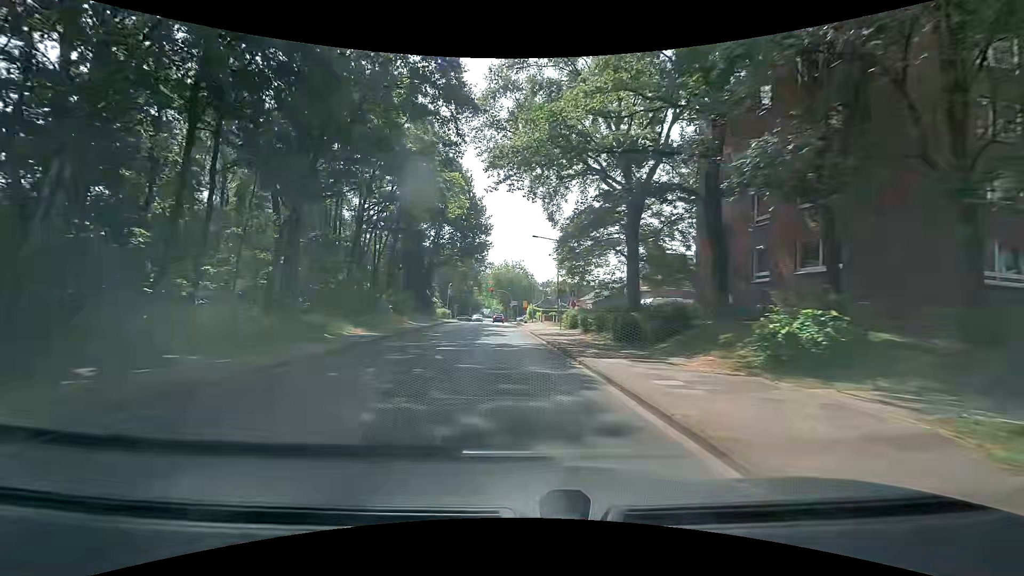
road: tertiary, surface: asphalt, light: Day
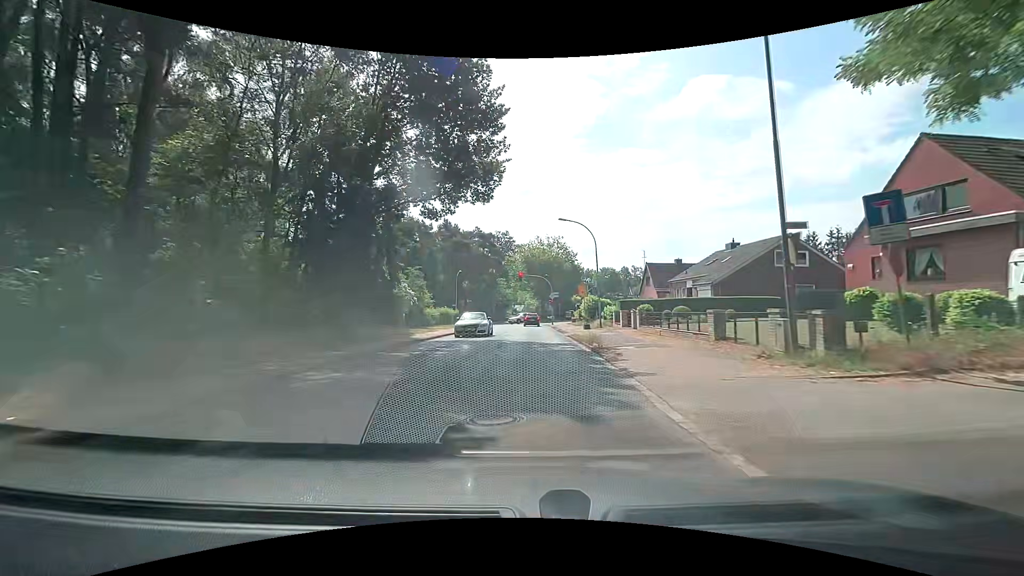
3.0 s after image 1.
(-1.2, +34.0) m; -3°
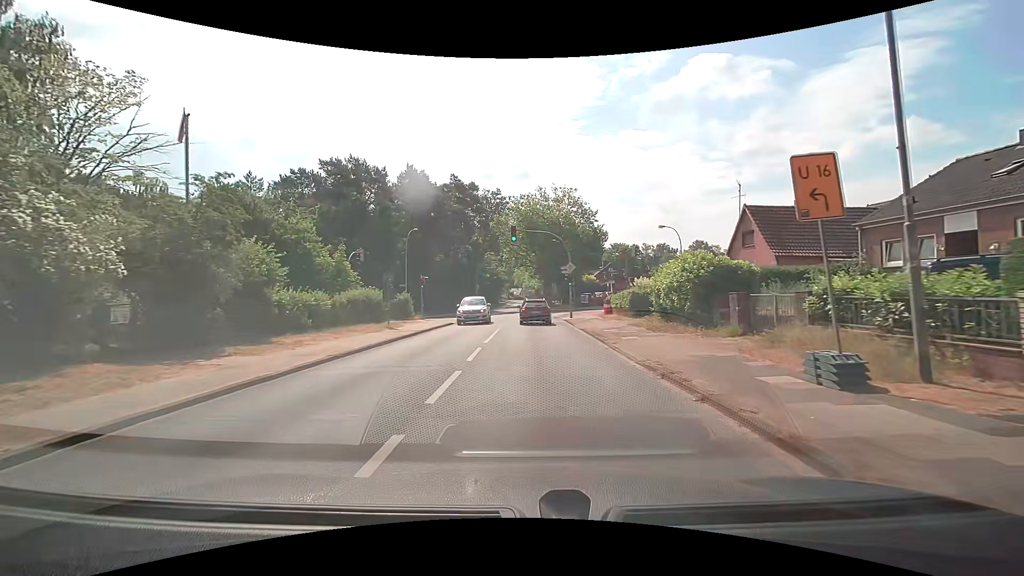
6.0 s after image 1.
(+0.1, +27.5) m; 0°
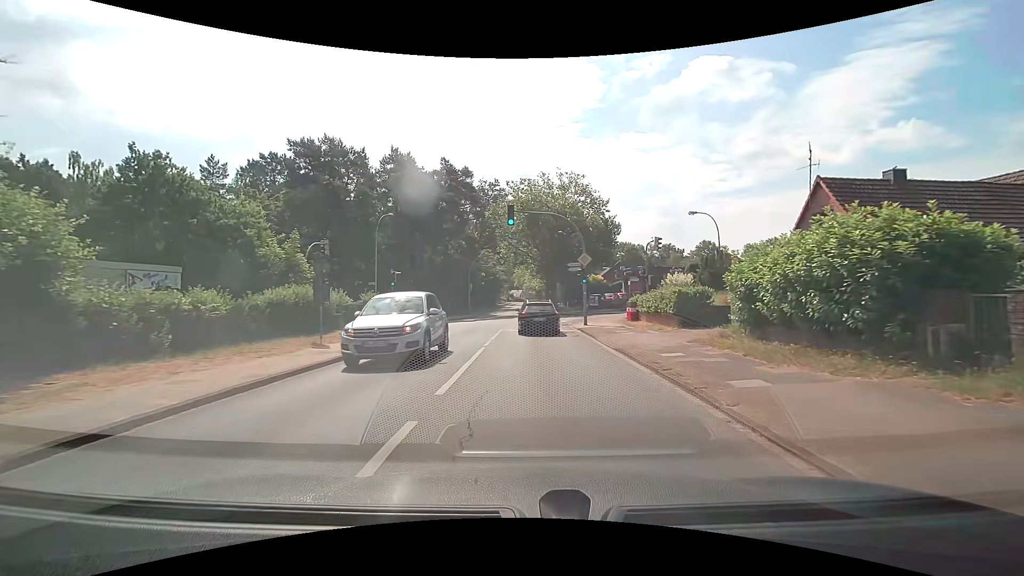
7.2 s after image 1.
(0.0, +8.2) m; 0°
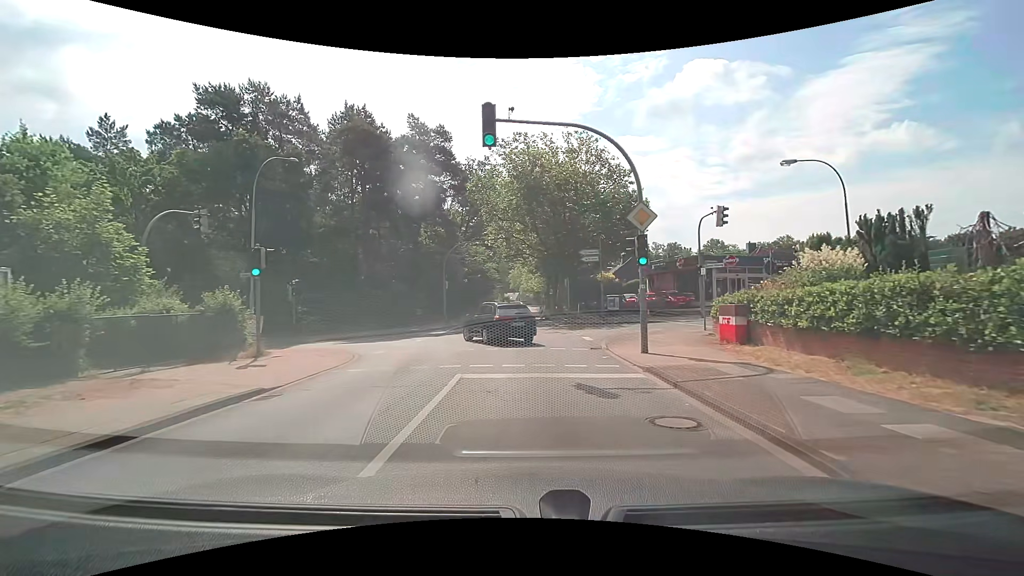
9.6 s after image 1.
(+0.1, +14.2) m; 0°
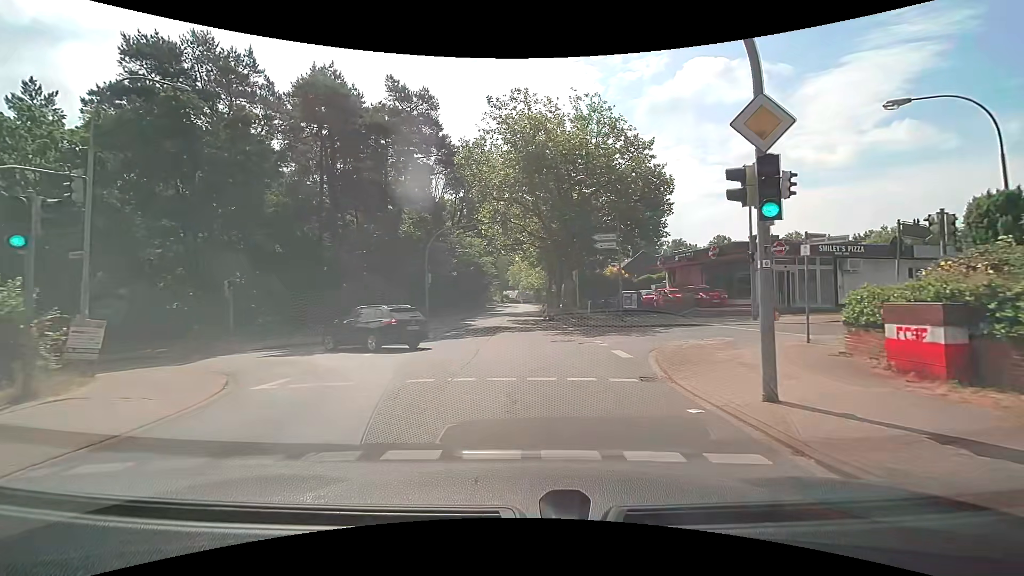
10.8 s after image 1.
(0.0, +6.8) m; 0°
(0, +10) (-4, +19) (-14, +22) (-24, +23) (-34, +23) (-44, +24) (-54, +24) (-64, +25) (-74, +25) (-84, +26) m
